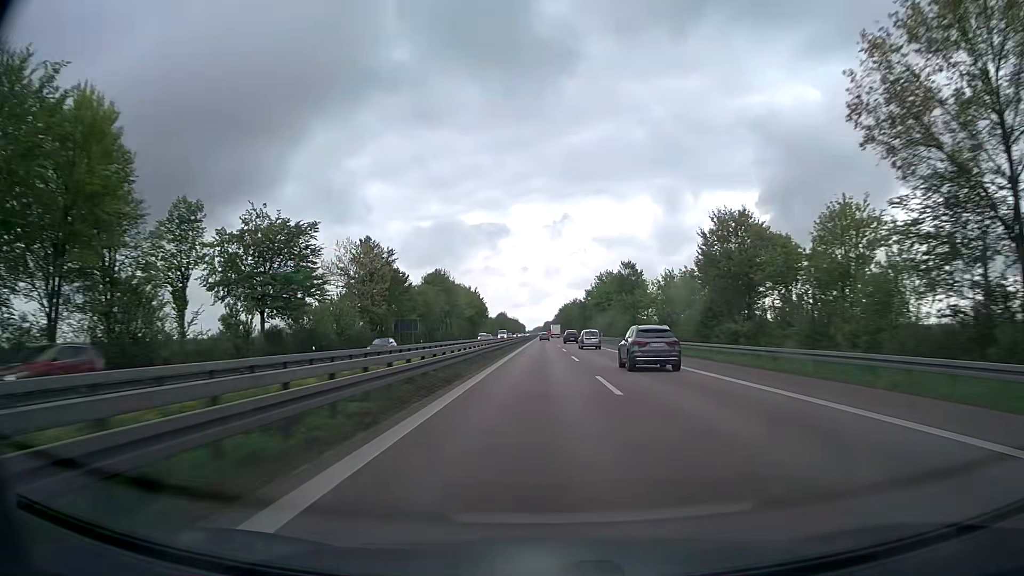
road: trunk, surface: asphalt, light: Day
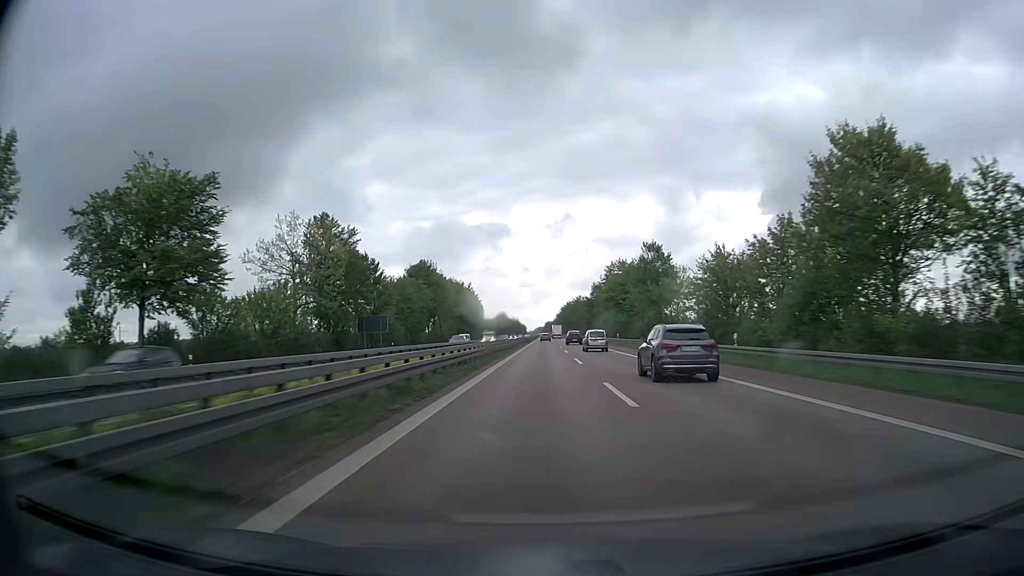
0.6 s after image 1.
(0.0, +20.3) m; 0°
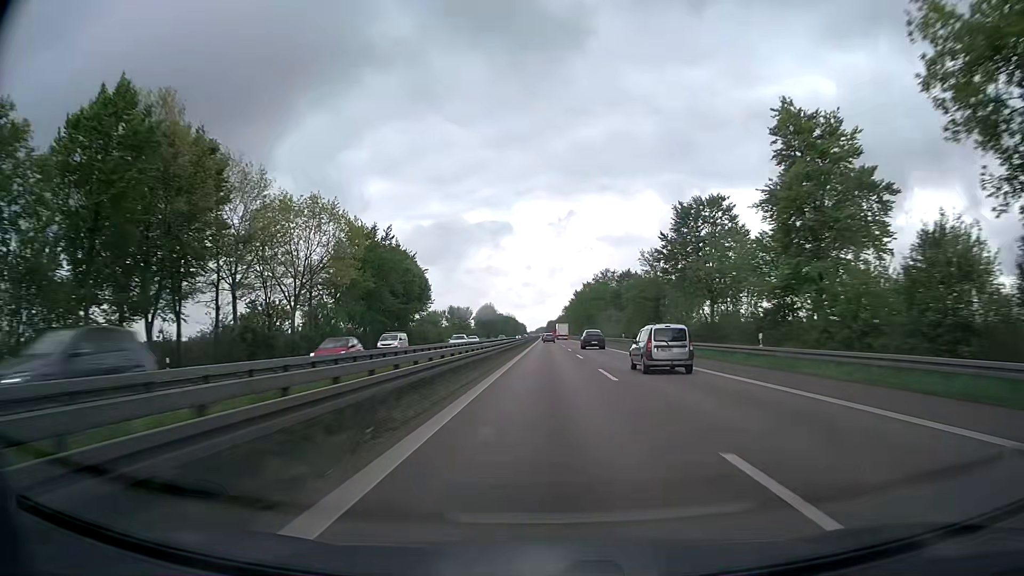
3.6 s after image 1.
(-0.2, +100.8) m; 0°
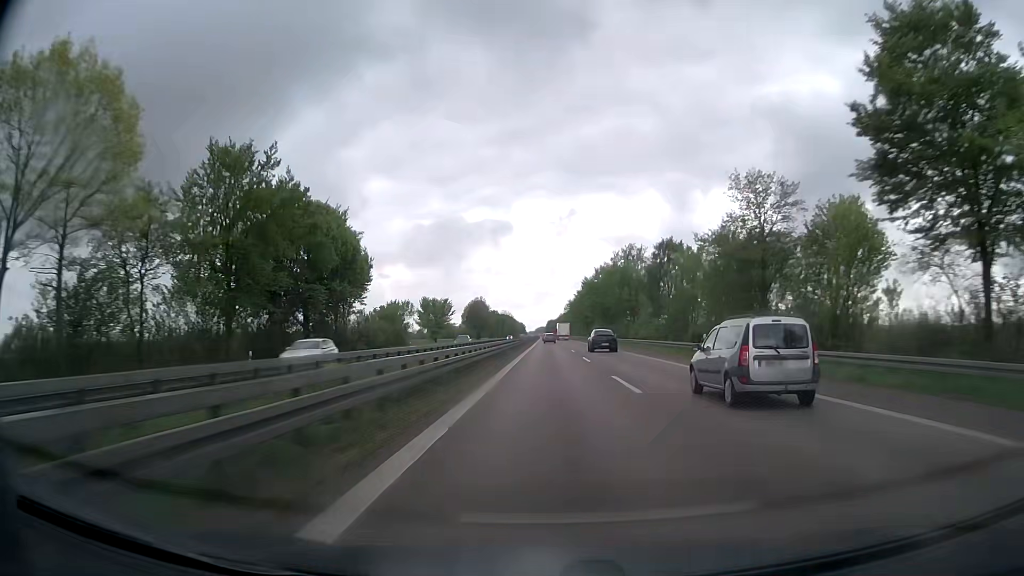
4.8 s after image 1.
(0.0, +40.0) m; 0°
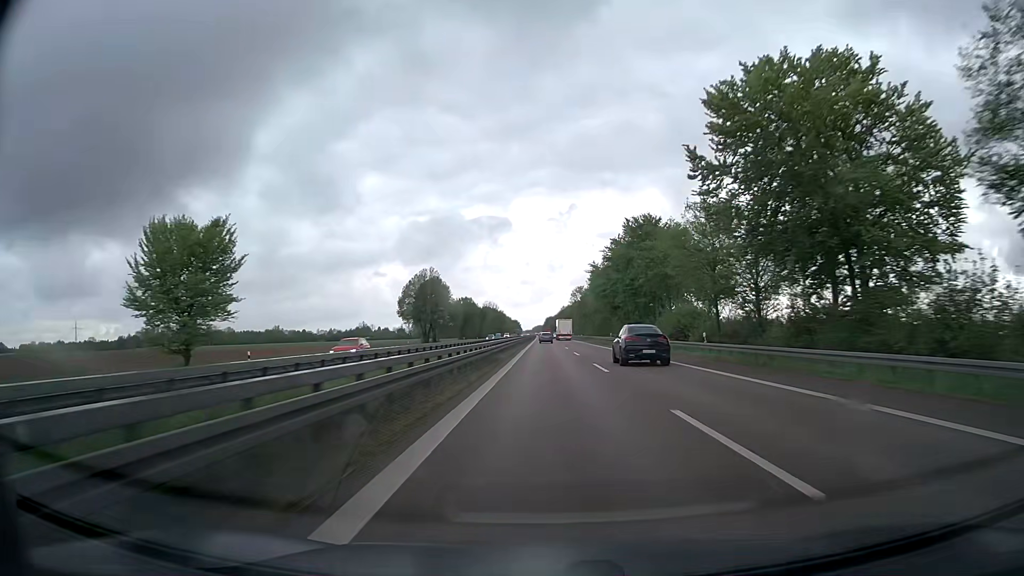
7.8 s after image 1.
(0.0, +99.6) m; 0°
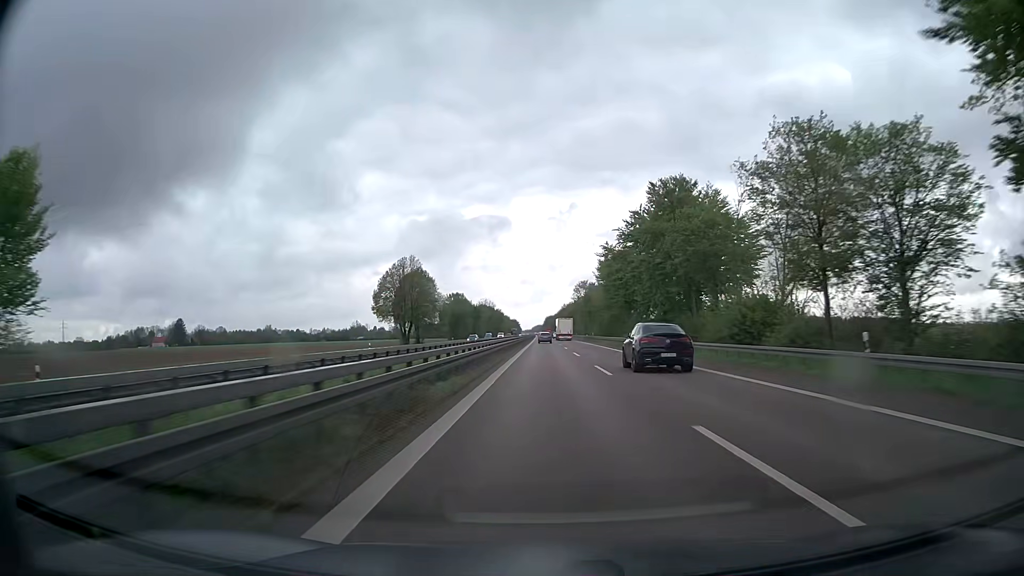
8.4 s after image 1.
(0.0, +19.8) m; 0°
